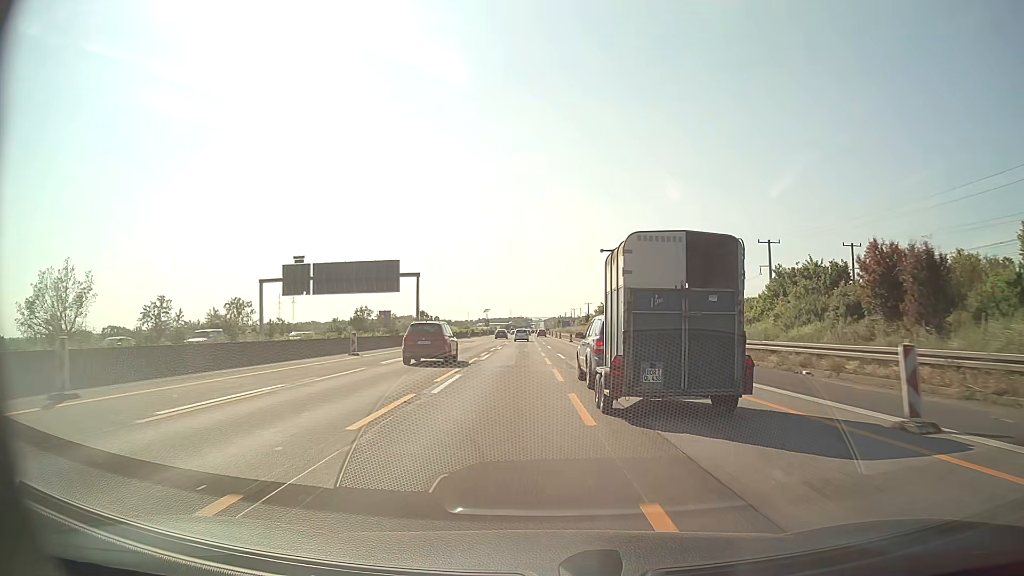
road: motorway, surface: asphalt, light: Day
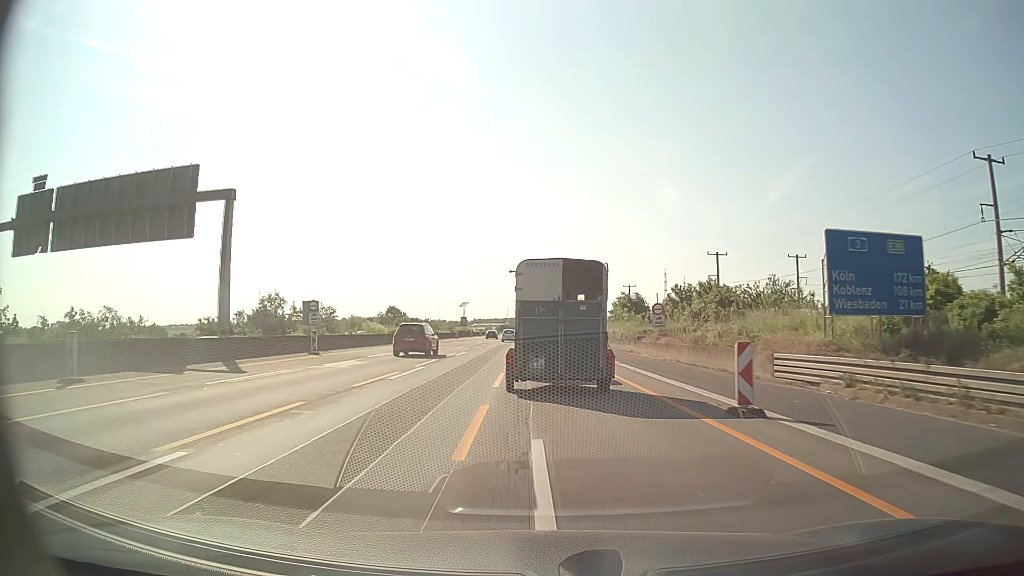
(+0.5, +47.6) m; +1°
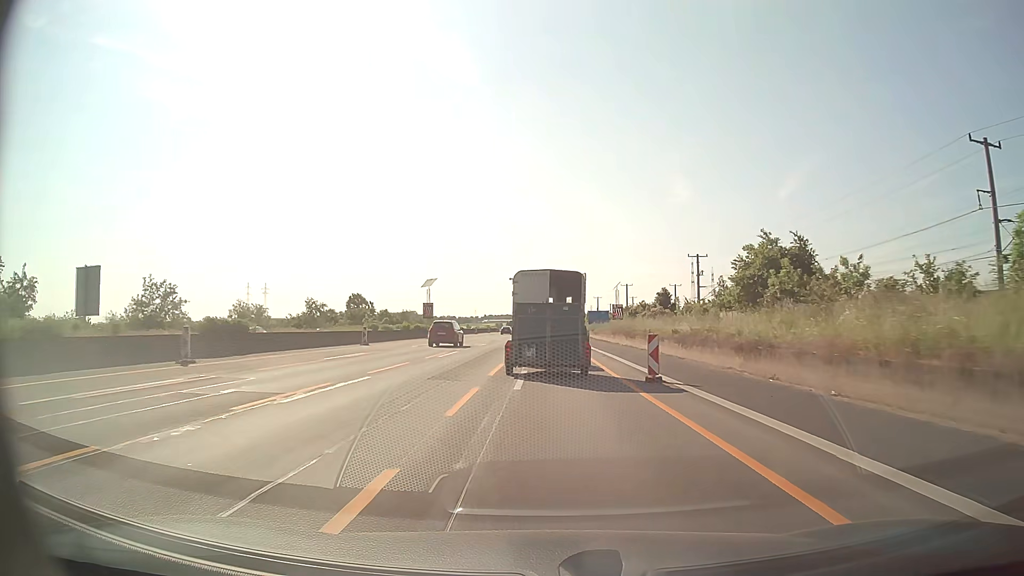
(-1.0, +60.2) m; -1°
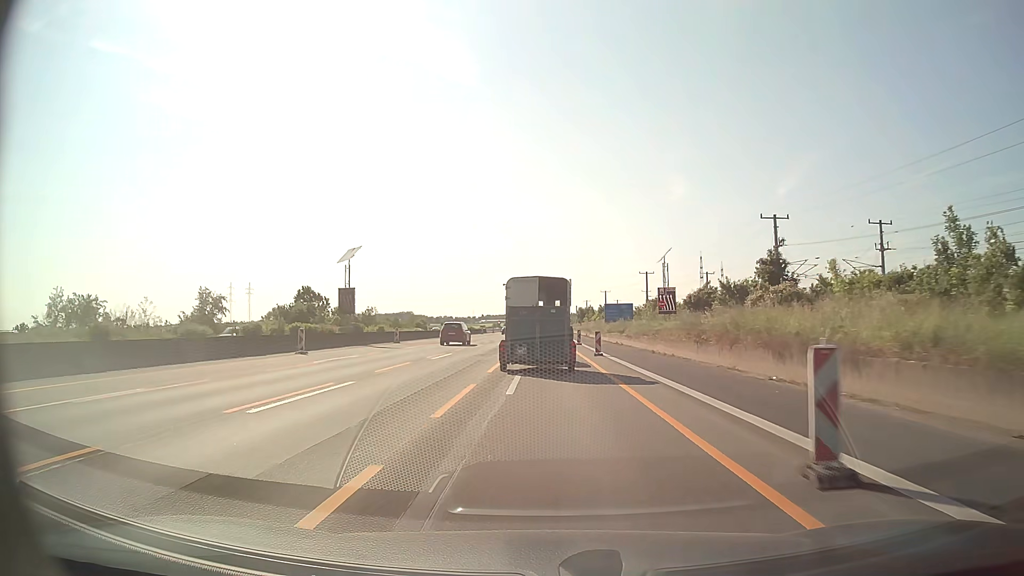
(+0.2, +36.0) m; 0°
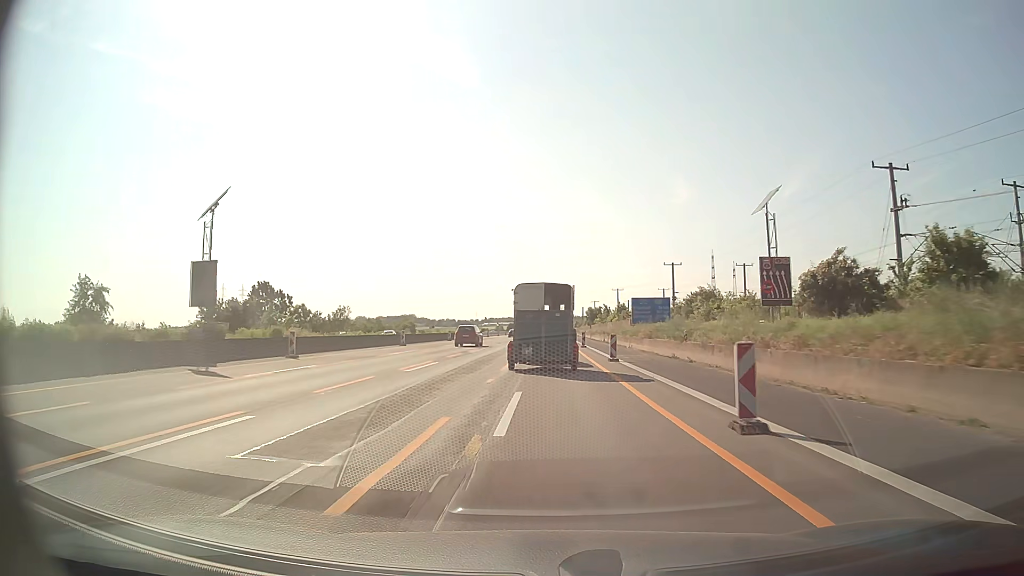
(-0.1, +23.8) m; 0°
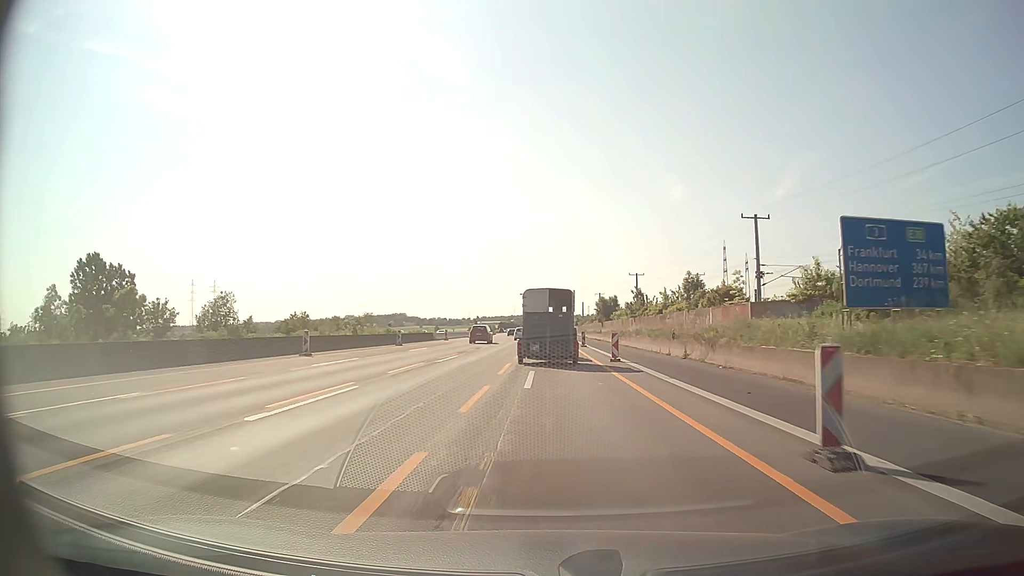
(+0.1, +47.1) m; 0°
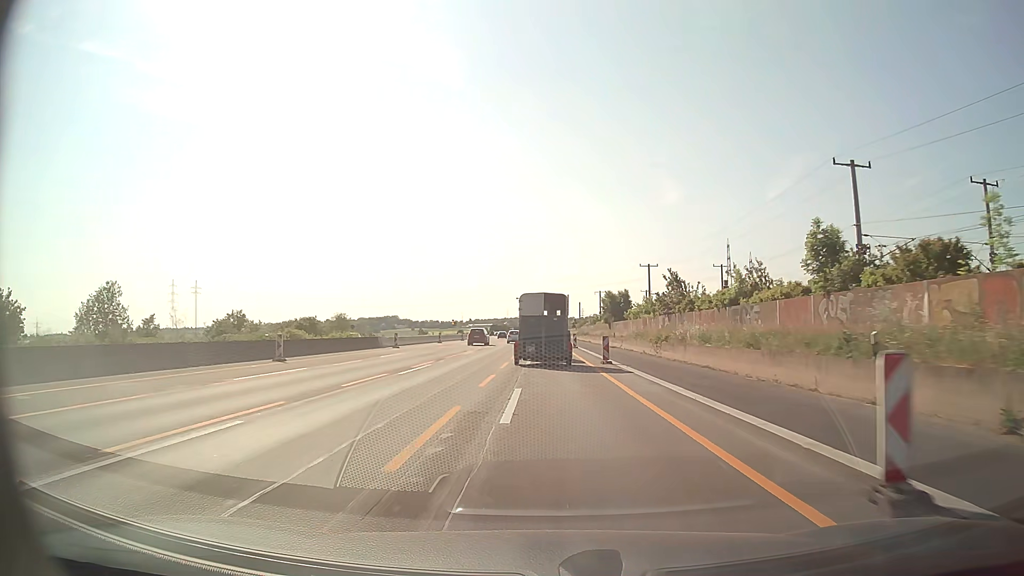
(+0.2, +23.4) m; +1°
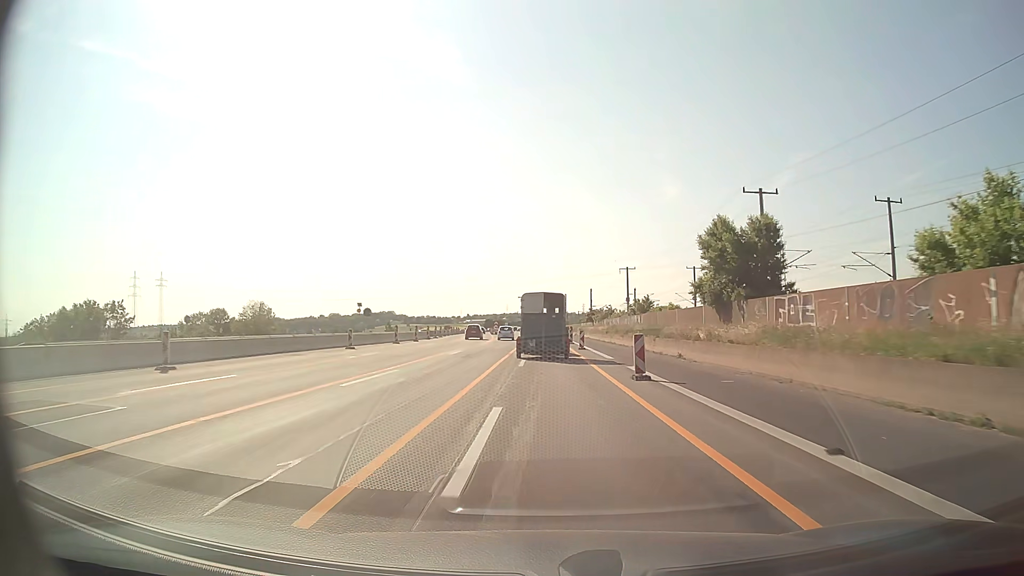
(-0.1, +58.3) m; 0°
(0, +10) (0, +20) (0, +30) (0, +40) (0, +50) (0, +60) (0, +70) (-1, +80) (-1, +90) (-1, +100) m
